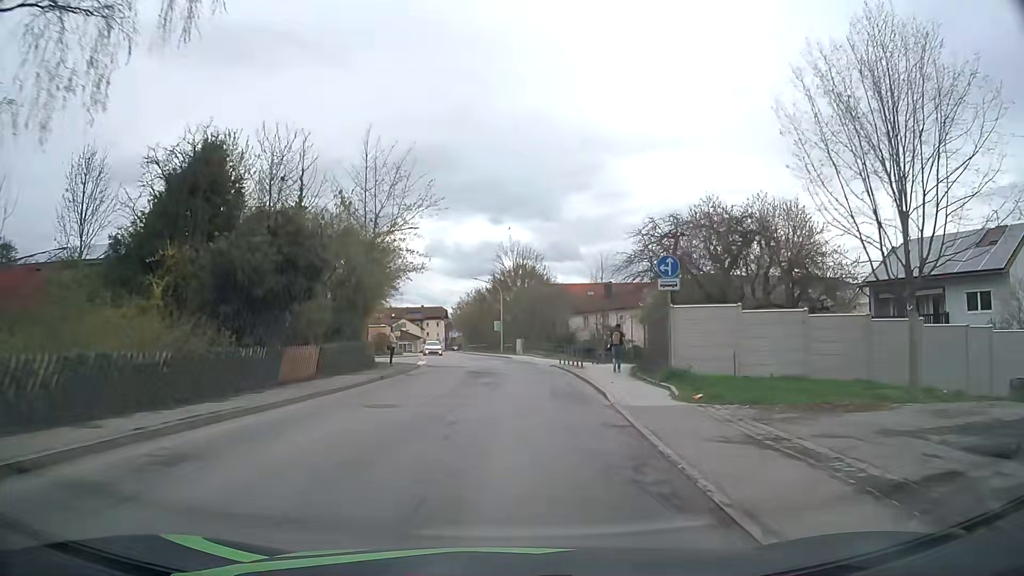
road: secondary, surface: asphalt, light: Day
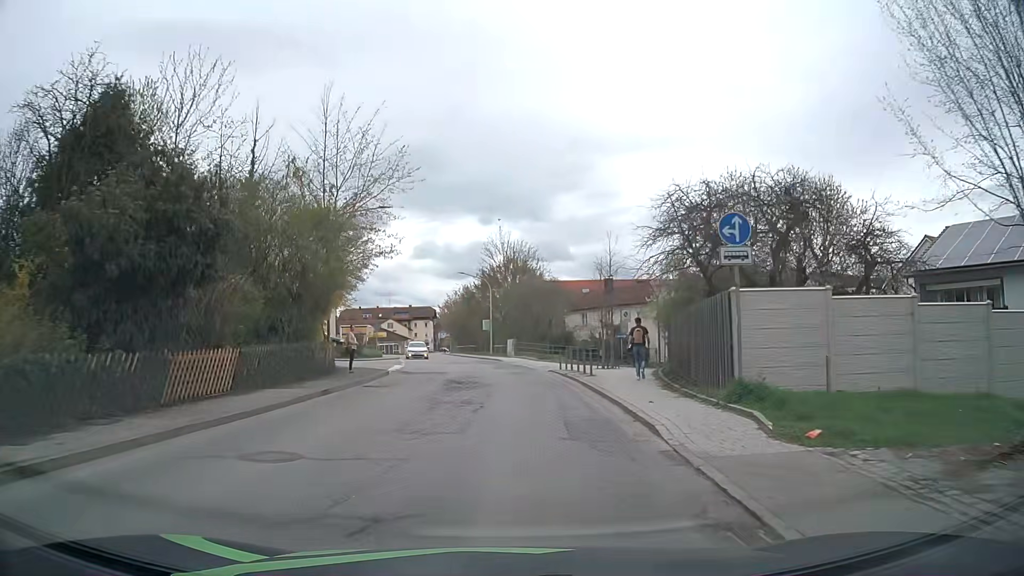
(+0.1, +6.0) m; +1°
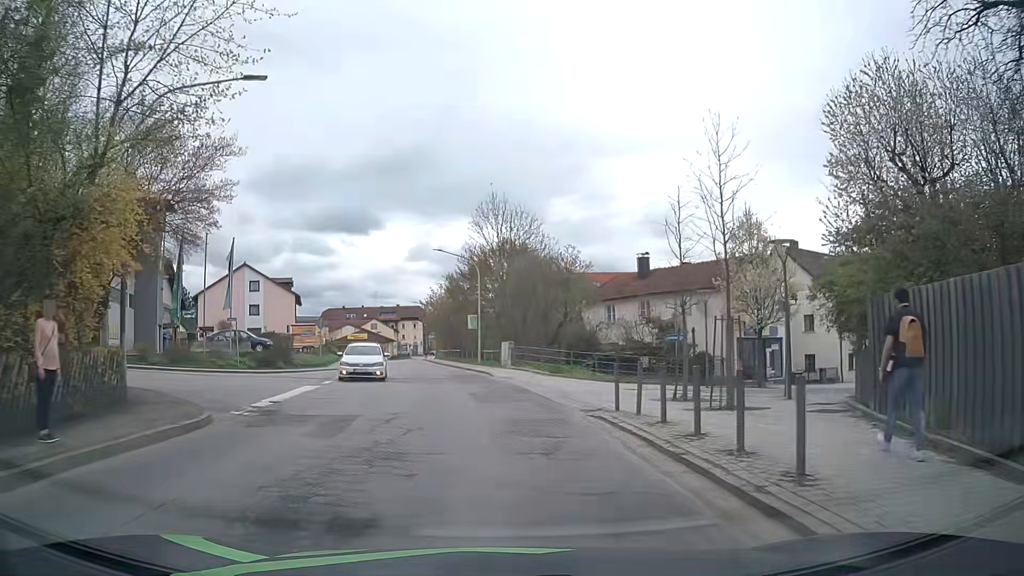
(+0.1, +16.3) m; 0°
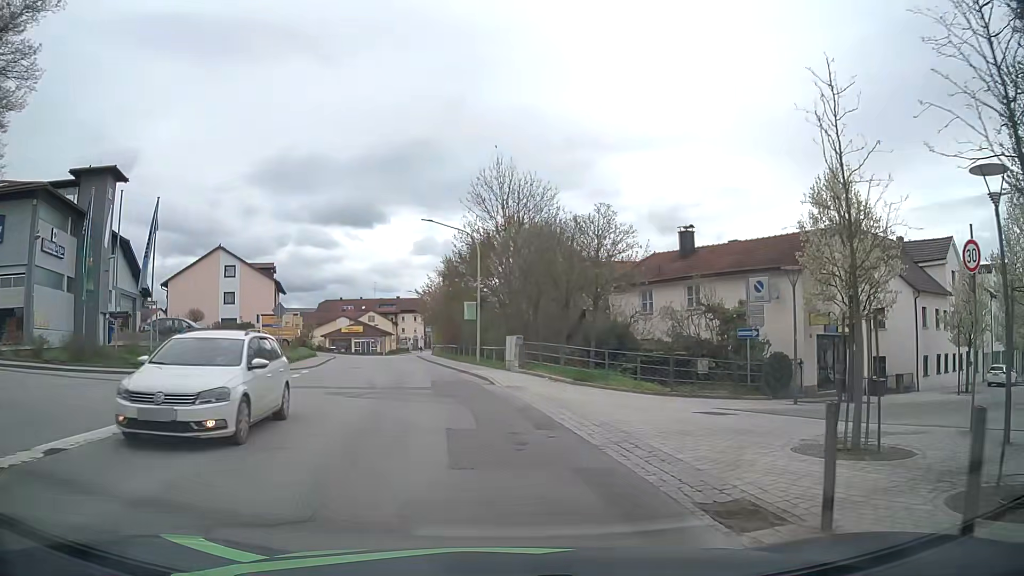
(0.0, +8.5) m; 0°
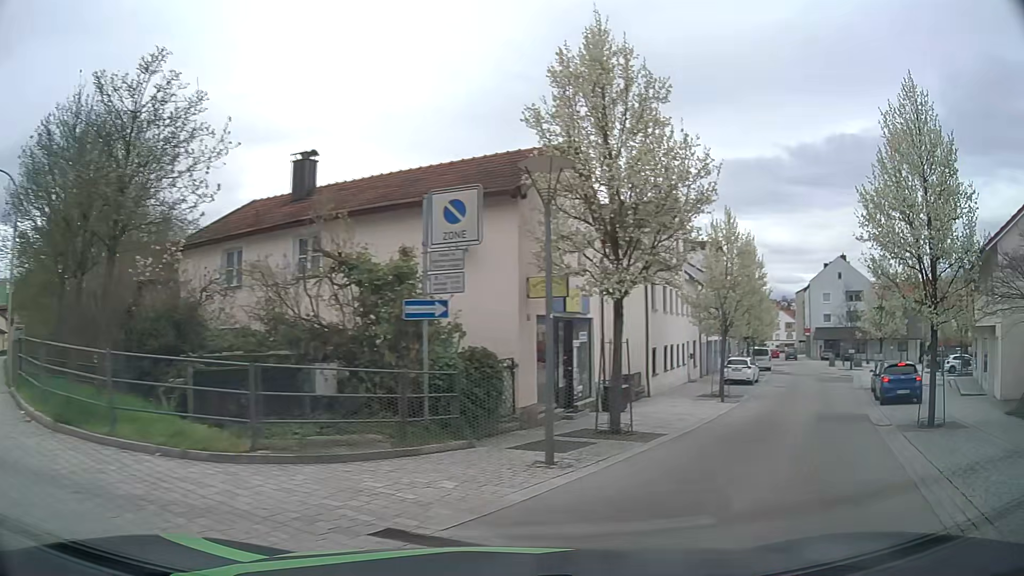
(+2.3, +11.6) m; +33°
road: residential
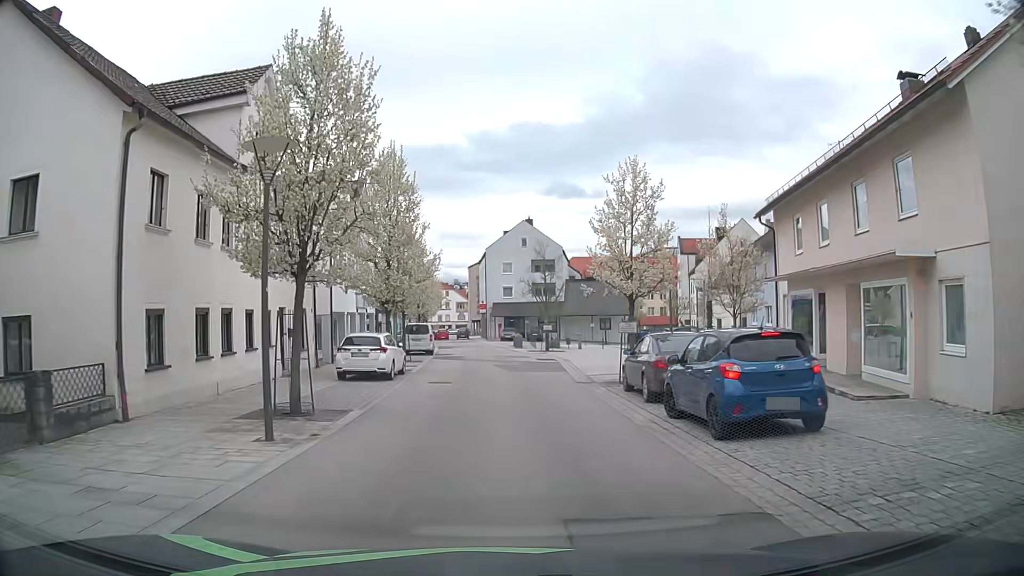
(+5.8, +14.8) m; +29°
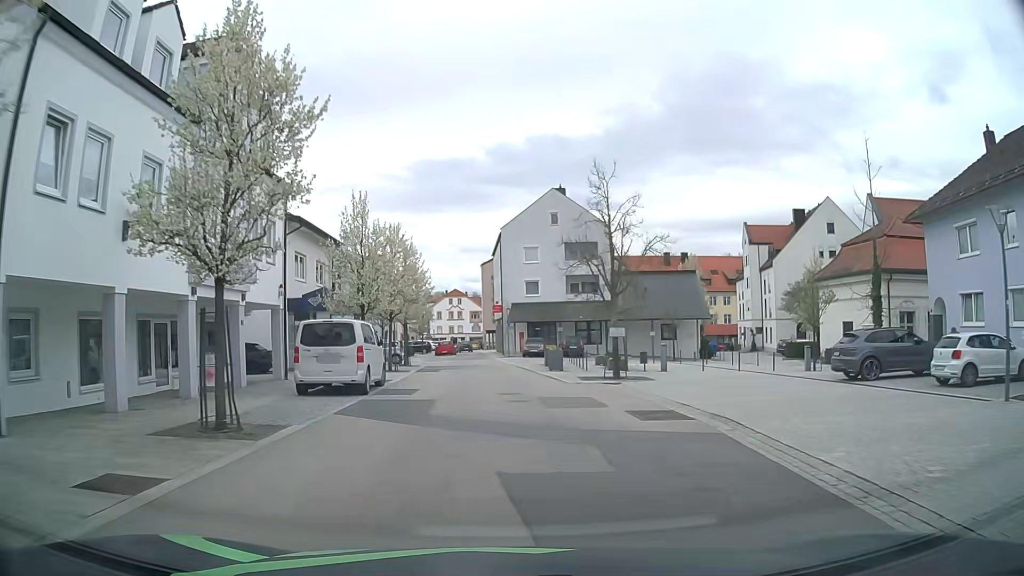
(-0.7, +23.5) m; -3°
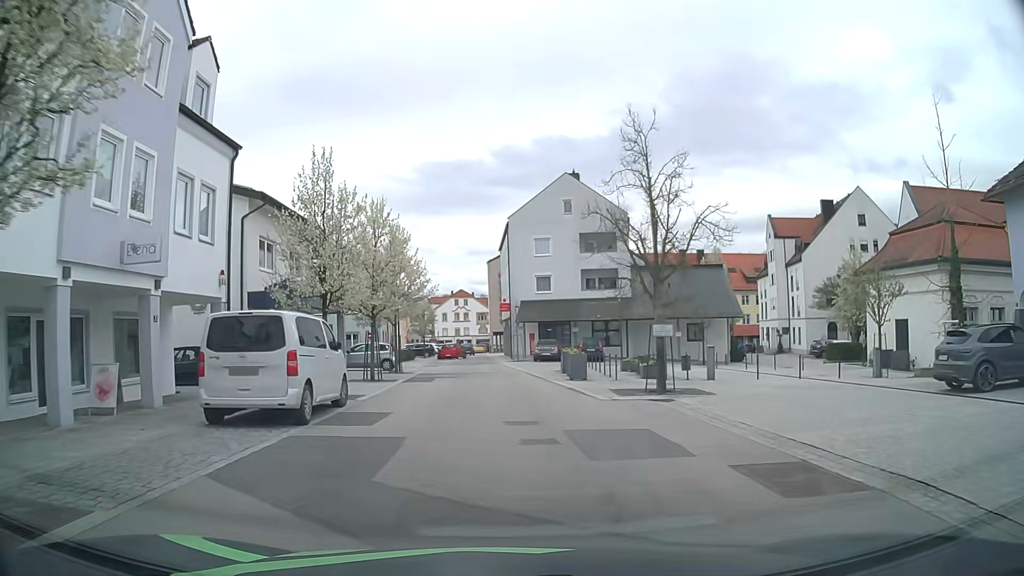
(0.0, +6.0) m; -2°
(0, +10) (0, +20) (-1, +30) (-1, +40) (-2, +50) (-2, +60) (-2, +70) (-4, +80) (-5, +90) (-6, +100) m
